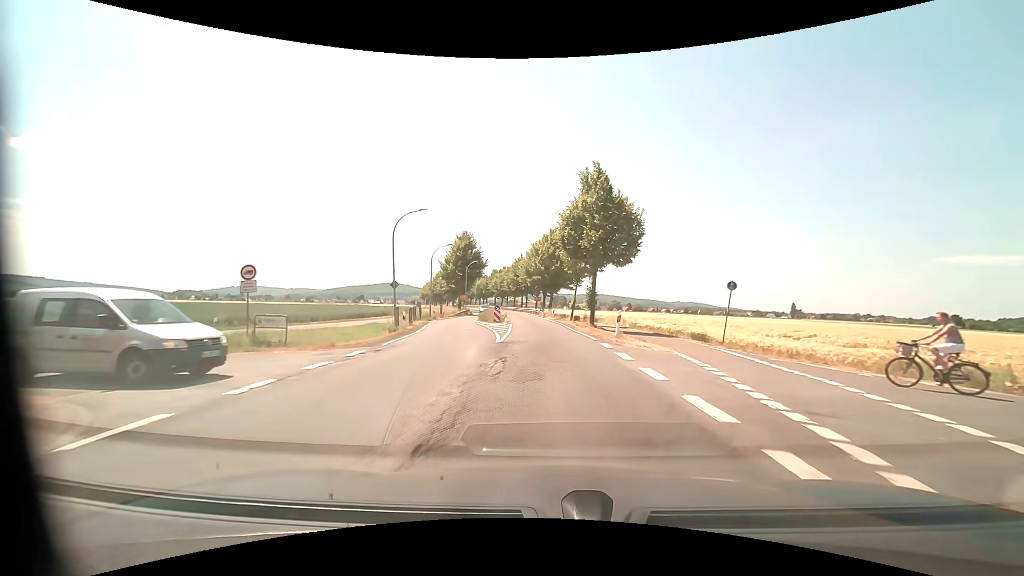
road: primary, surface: asphalt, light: Day
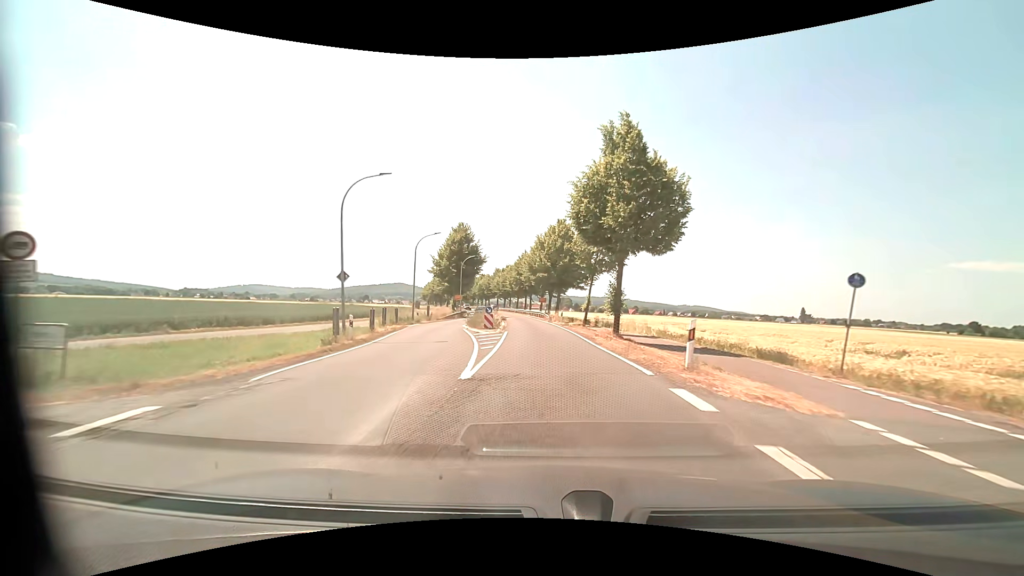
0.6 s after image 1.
(0.0, +8.5) m; -1°
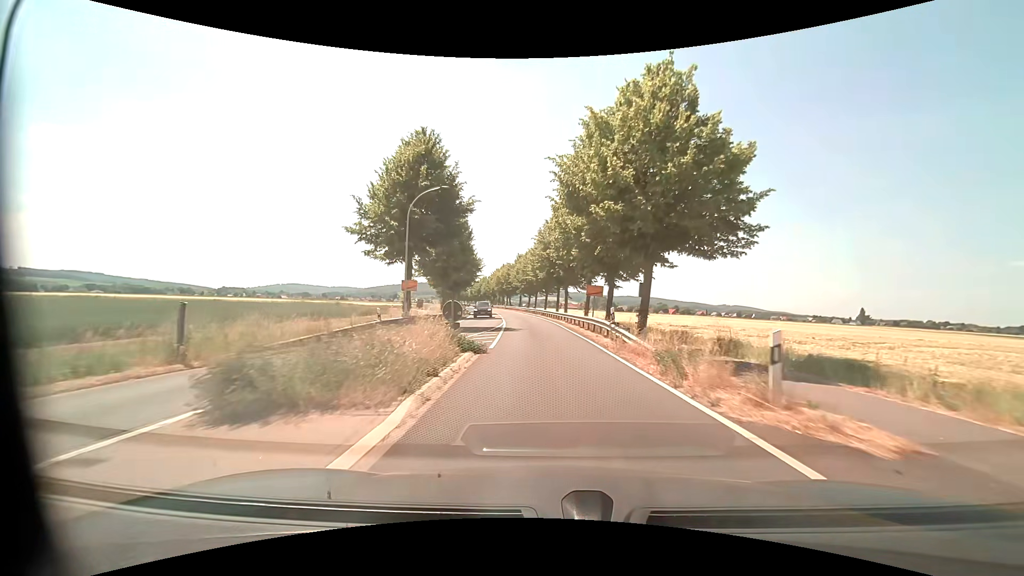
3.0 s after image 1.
(-1.1, +34.6) m; -4°
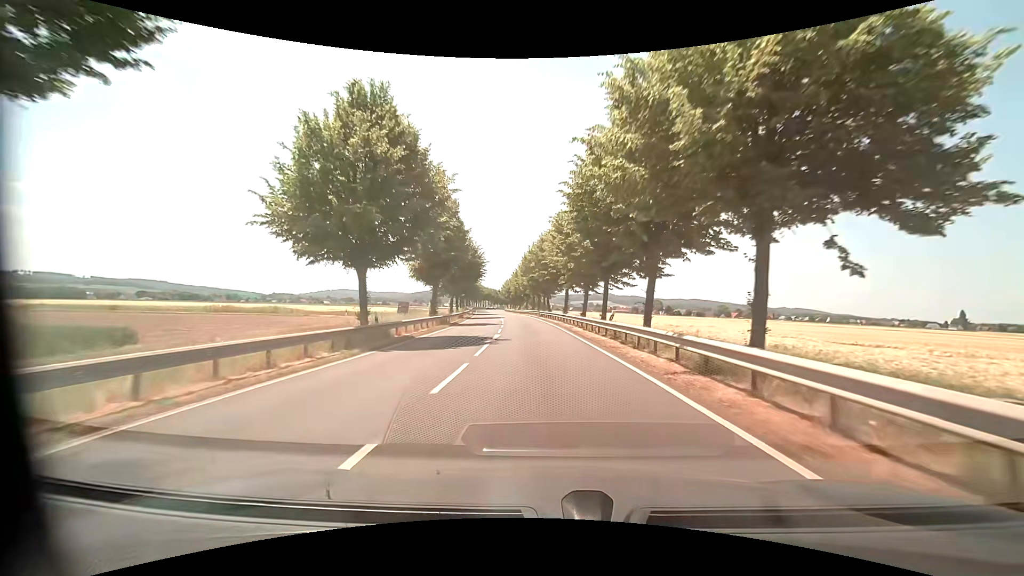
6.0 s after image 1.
(-2.2, +47.5) m; -5°
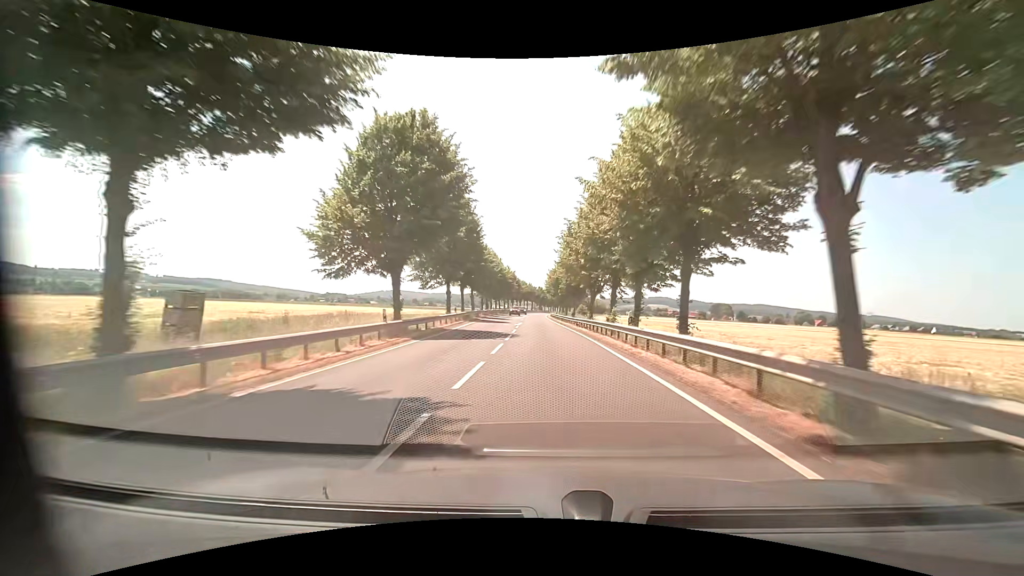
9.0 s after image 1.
(-3.2, +54.0) m; -6°
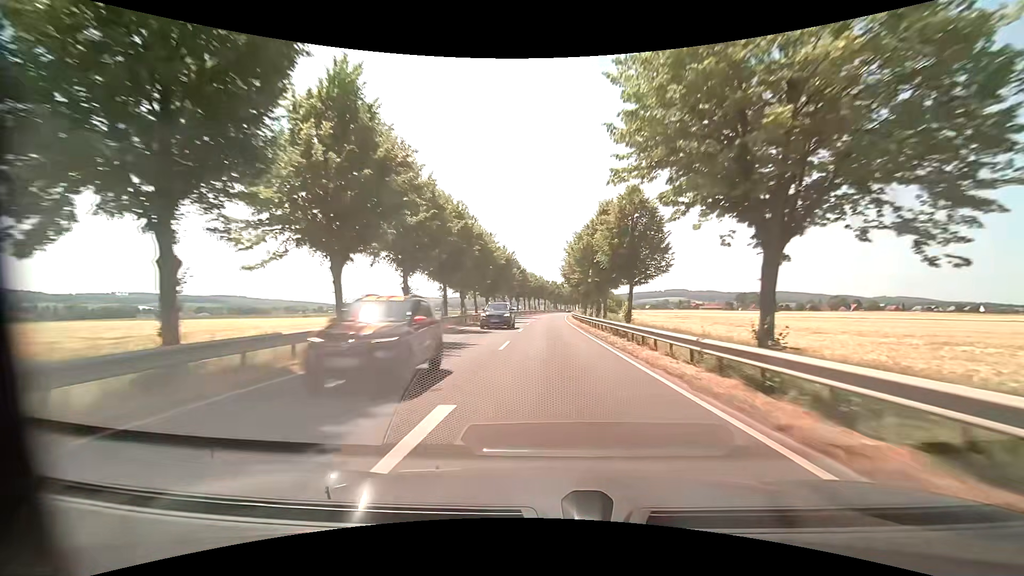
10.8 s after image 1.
(-0.4, +35.7) m; -1°
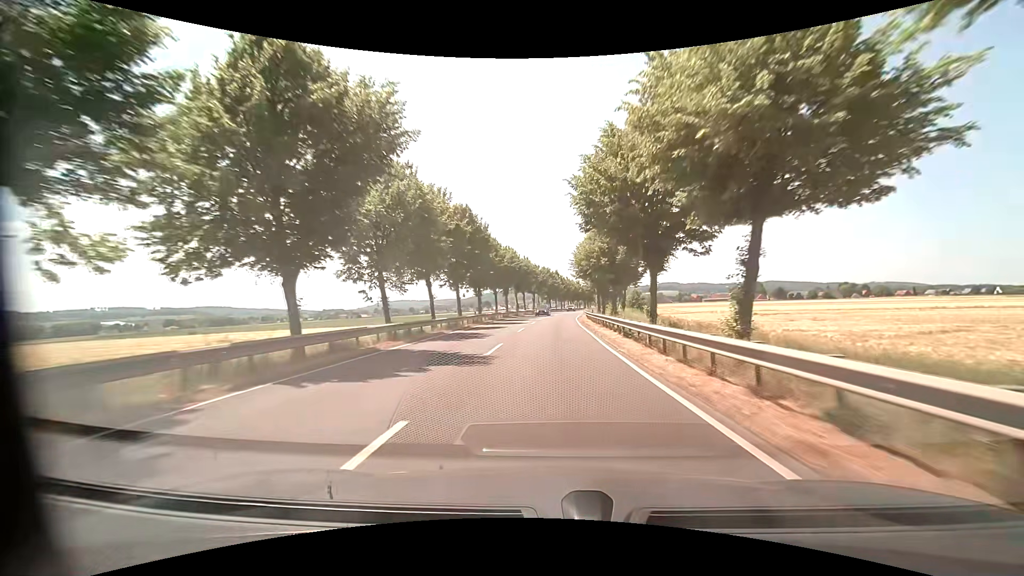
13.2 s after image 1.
(+0.1, +49.4) m; 0°
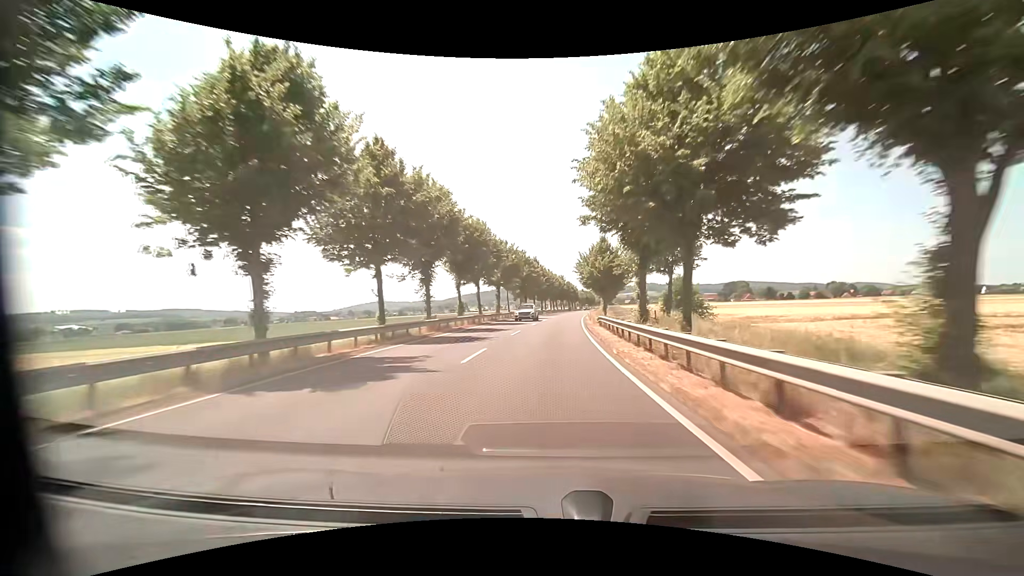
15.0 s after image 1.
(+1.0, +37.6) m; +3°
(0, +10) (0, +20) (0, +30) (+1, +40) (+1, +50) (+2, +60) (+3, +70) (+4, +80) (+5, +90) (+6, +100) m
